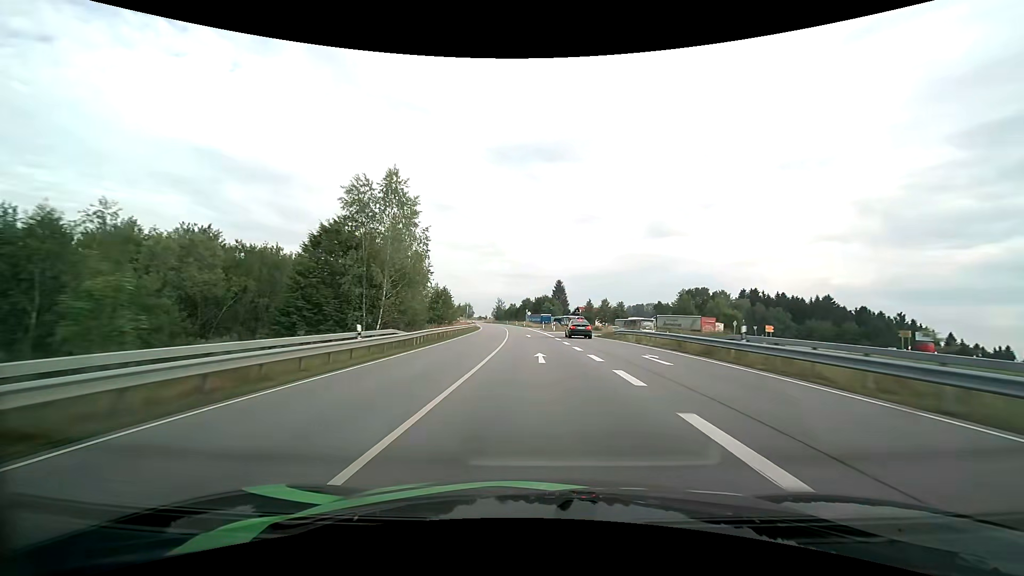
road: primary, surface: asphalt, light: Day
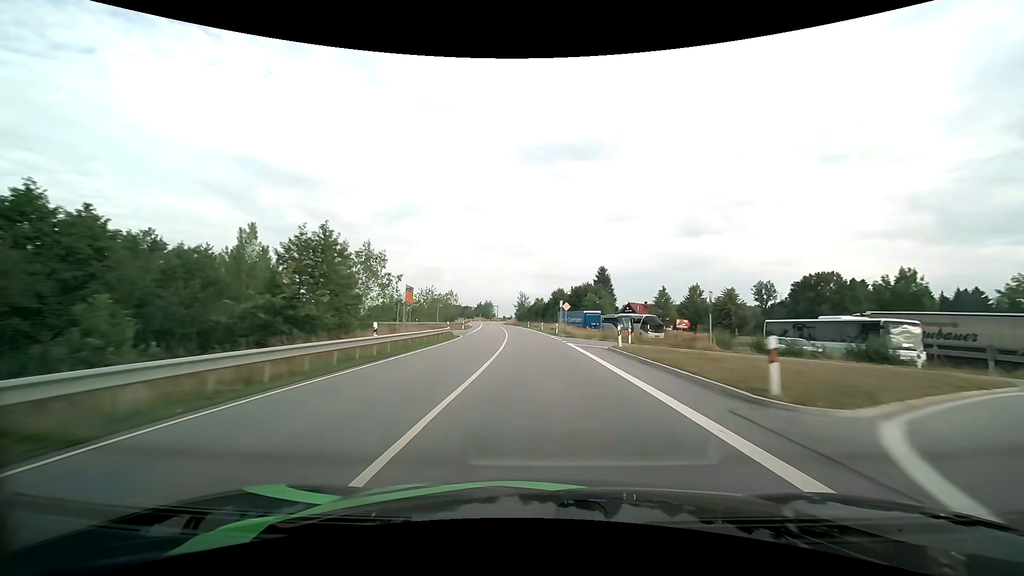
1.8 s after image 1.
(-1.6, +51.2) m; -3°
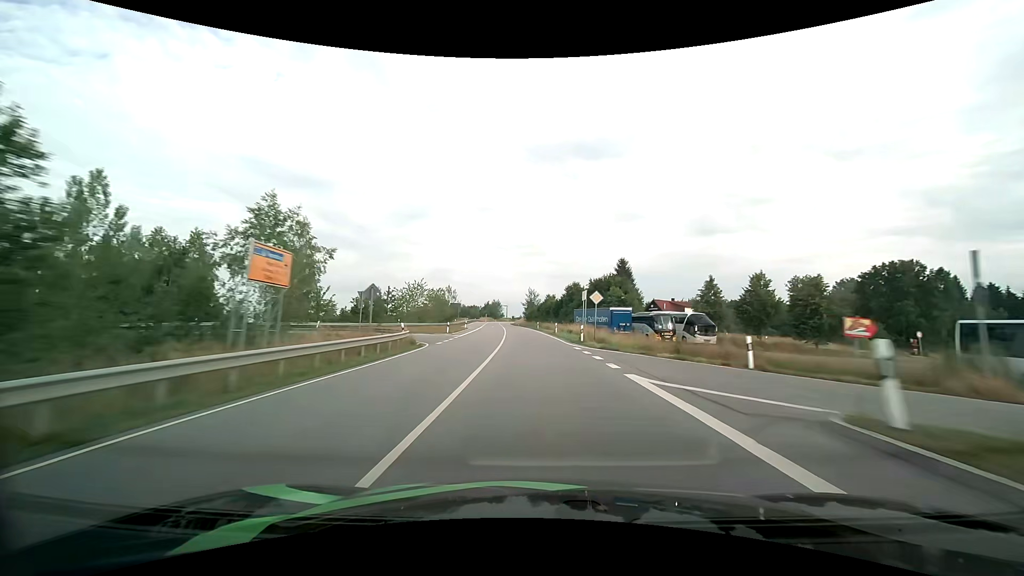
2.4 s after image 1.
(-0.2, +17.5) m; -1°
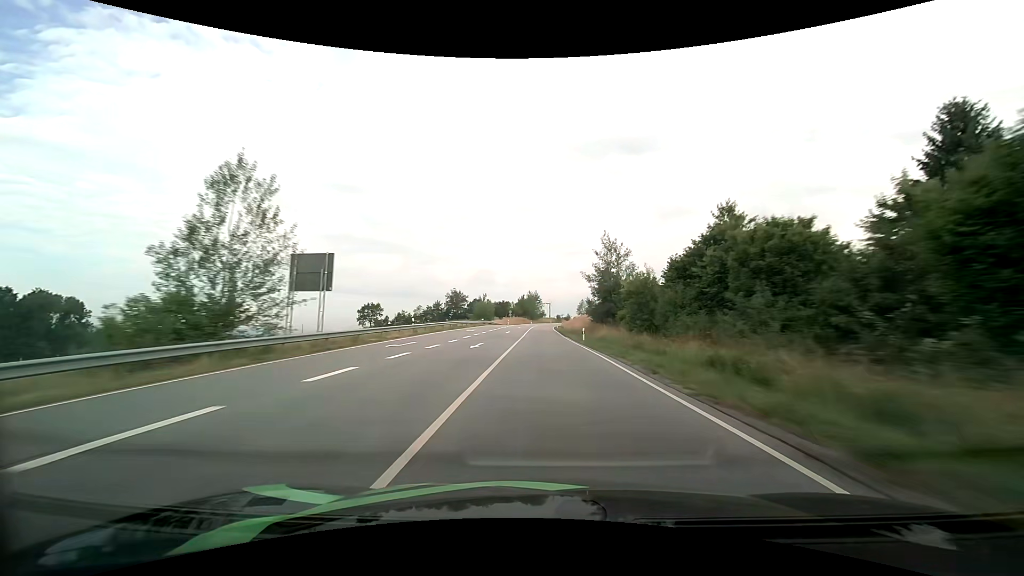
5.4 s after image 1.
(-5.2, +90.7) m; -5°
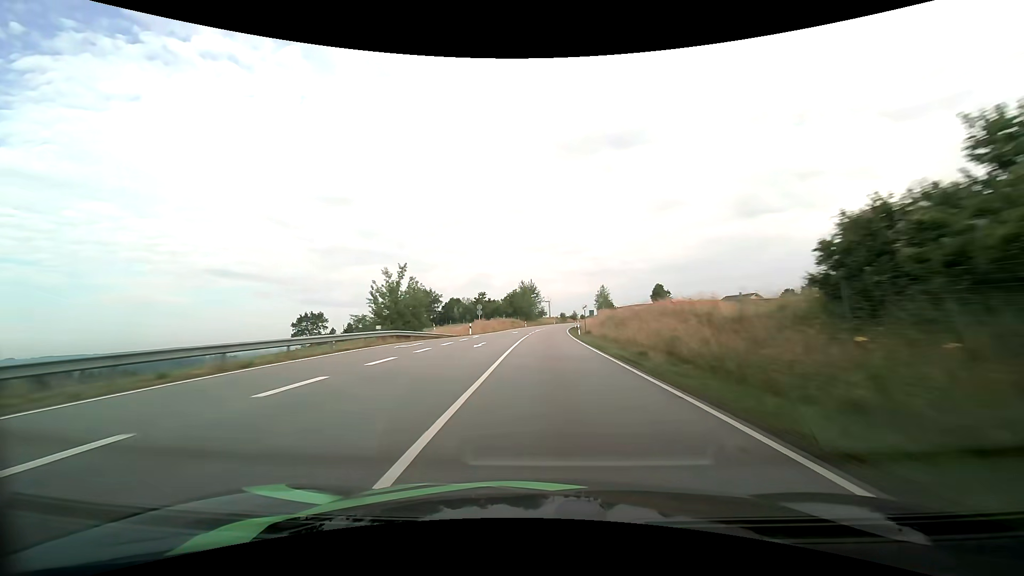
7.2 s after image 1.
(-0.1, +56.0) m; 0°
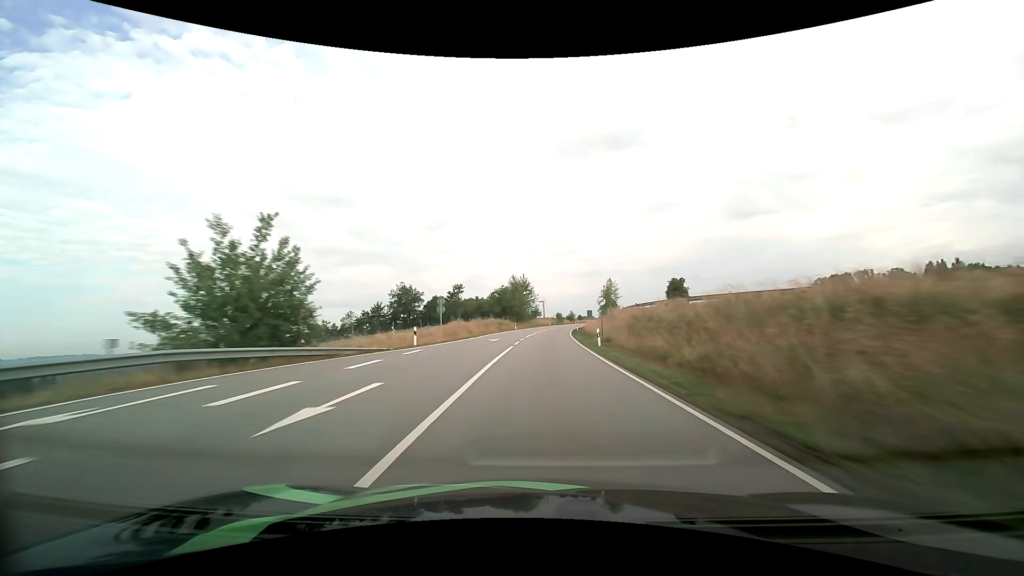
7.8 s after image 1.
(+0.2, +18.9) m; +1°
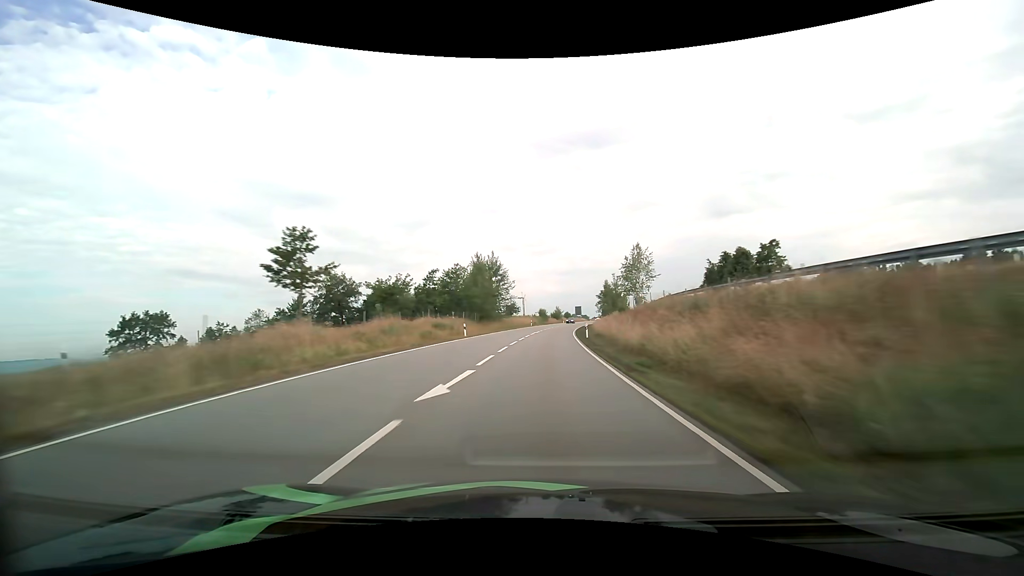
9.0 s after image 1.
(+0.7, +38.0) m; +2°
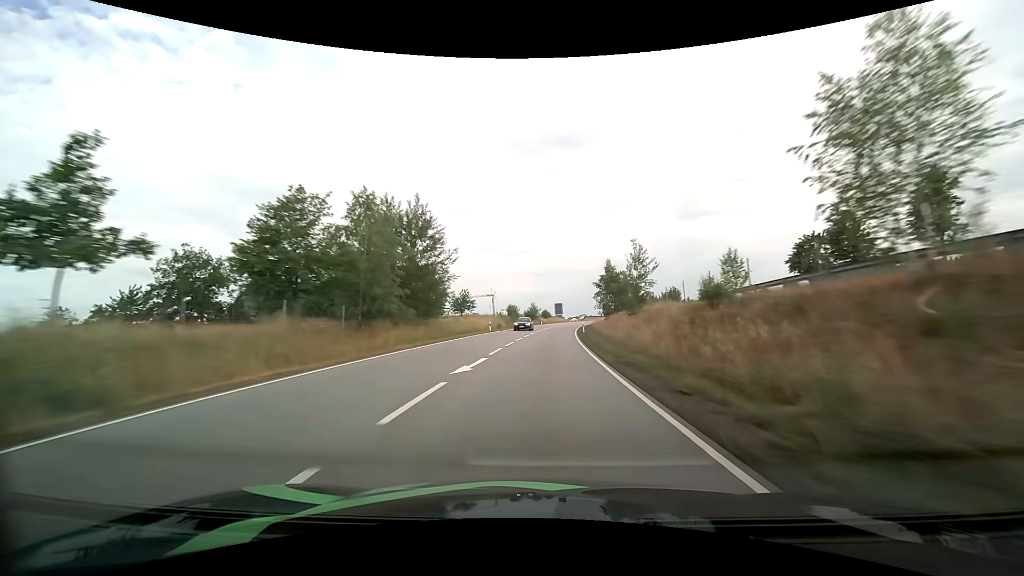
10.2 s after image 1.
(+1.0, +38.0) m; +3°
(0, +10) (0, +20) (+1, +30) (+1, +40) (+2, +50) (+3, +60) (+4, +70) (+5, +80) (+6, +90) (+7, +100) m
